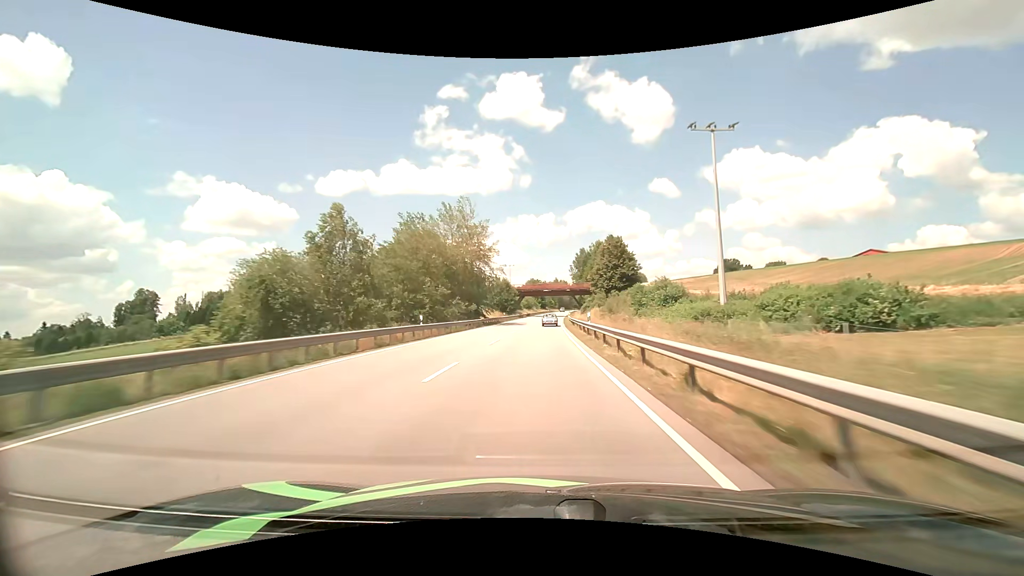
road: primary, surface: asphalt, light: Day
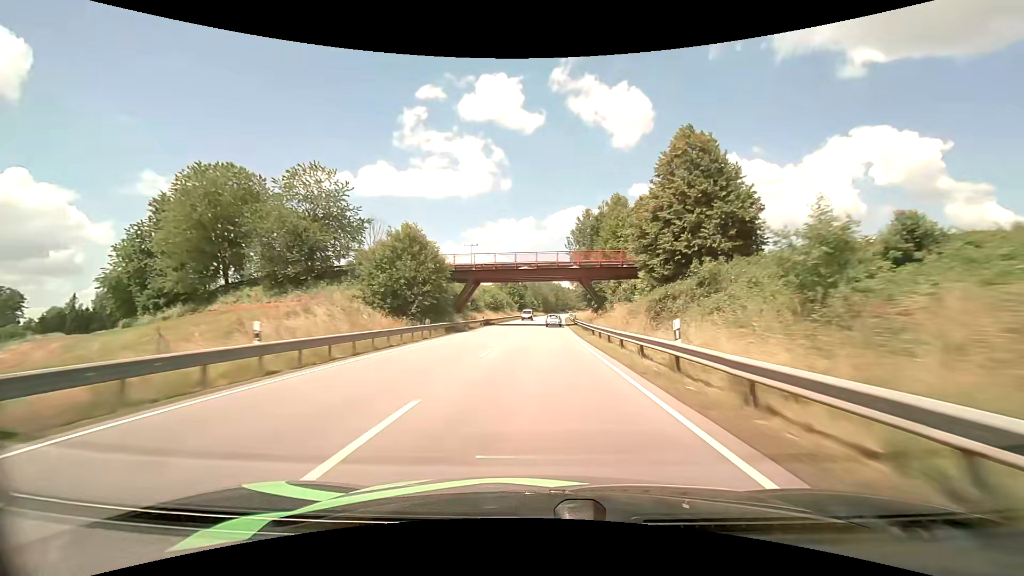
(+1.2, +64.6) m; +2°
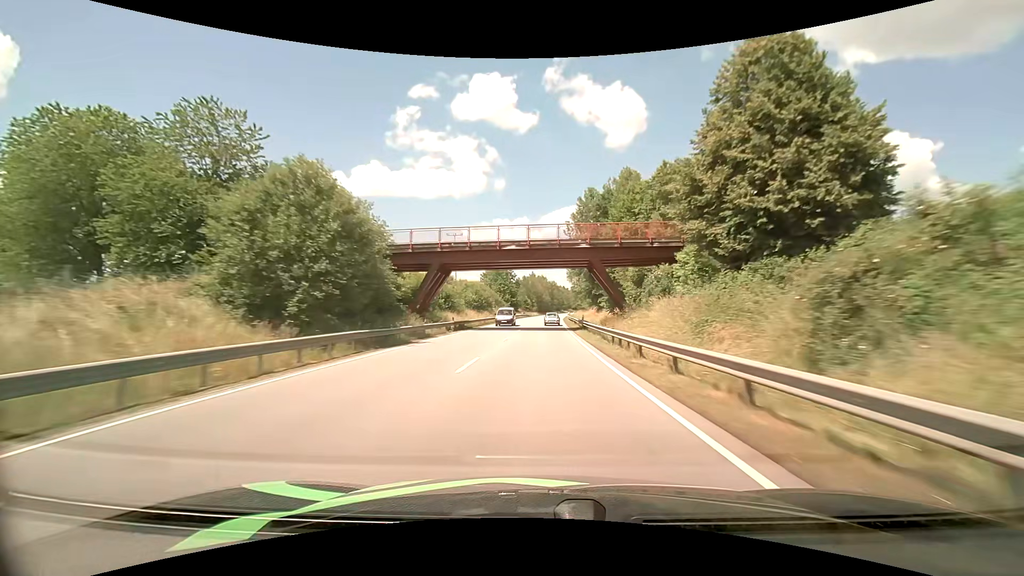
(+0.1, +15.9) m; +1°
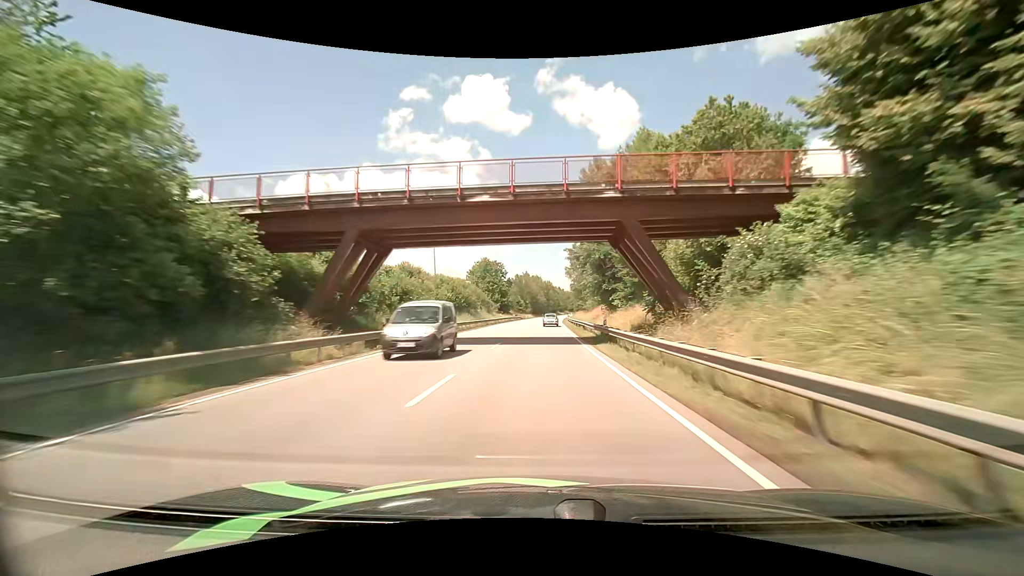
(+0.1, +15.9) m; +1°
(0, +10) (0, +20) (0, +30) (0, +40) (+1, +50) (+1, +60) (+1, +70) (+2, +80) (+2, +90) (+3, +100) m
